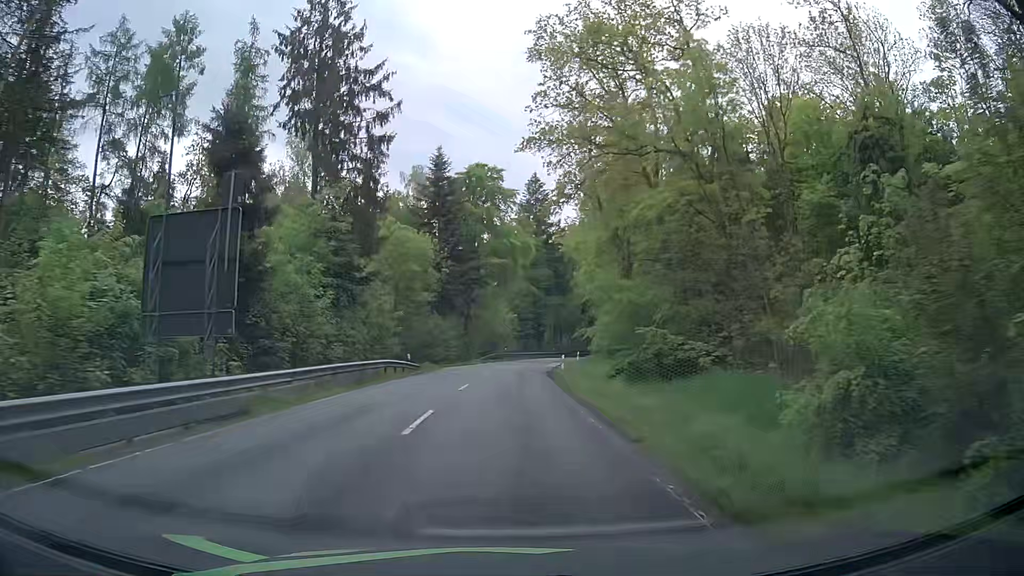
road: secondary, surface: asphalt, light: Day
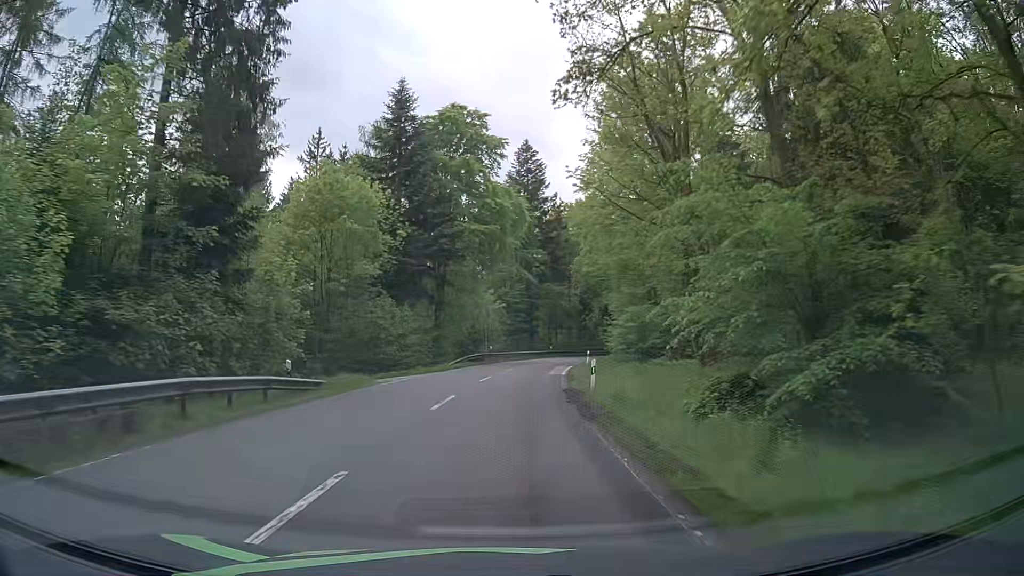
(+0.4, +18.1) m; +1°
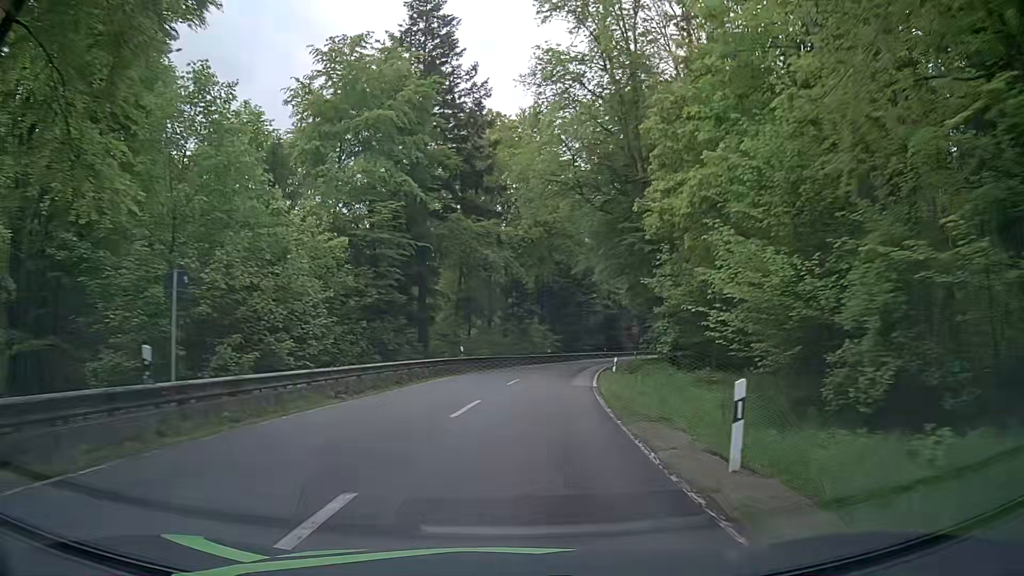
(+2.6, +45.5) m; +8°
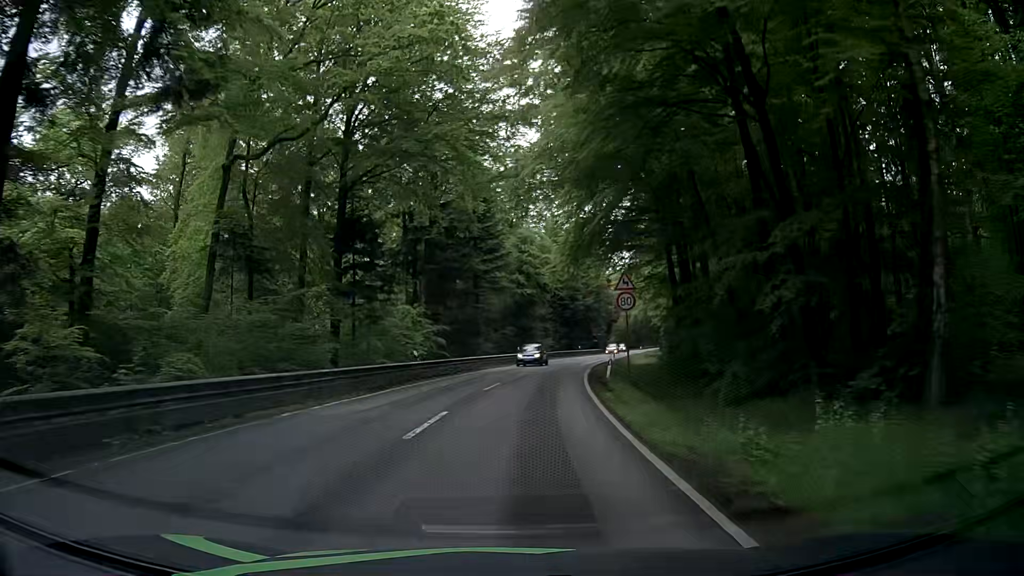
(+2.9, +36.5) m; +10°
(0, +10) (+1, +20) (+1, +30) (+2, +40) (+4, +50) (+6, +60) (+8, +69) (+11, +79) (+14, +89) (+16, +98) m
